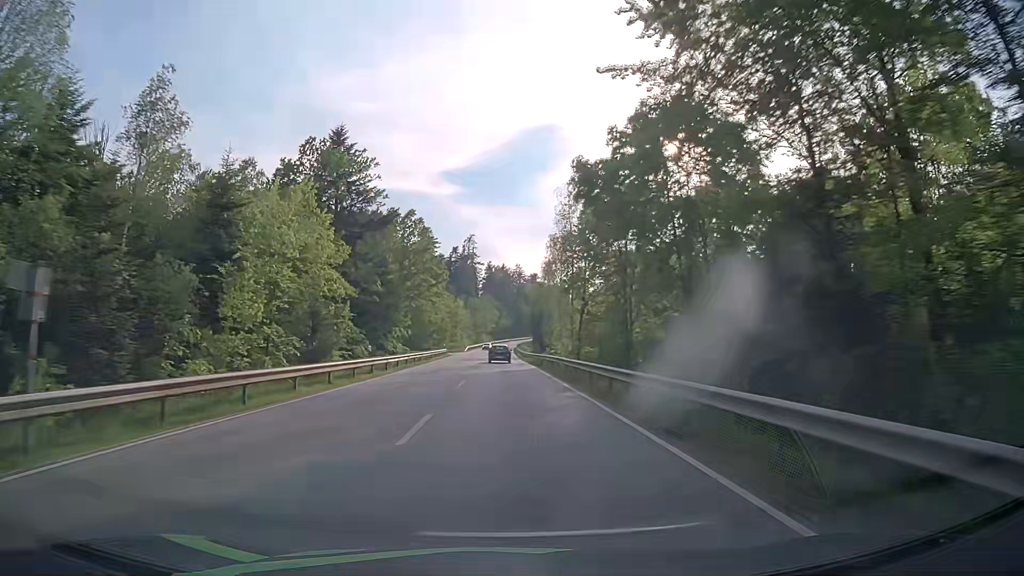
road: secondary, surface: asphalt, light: Day
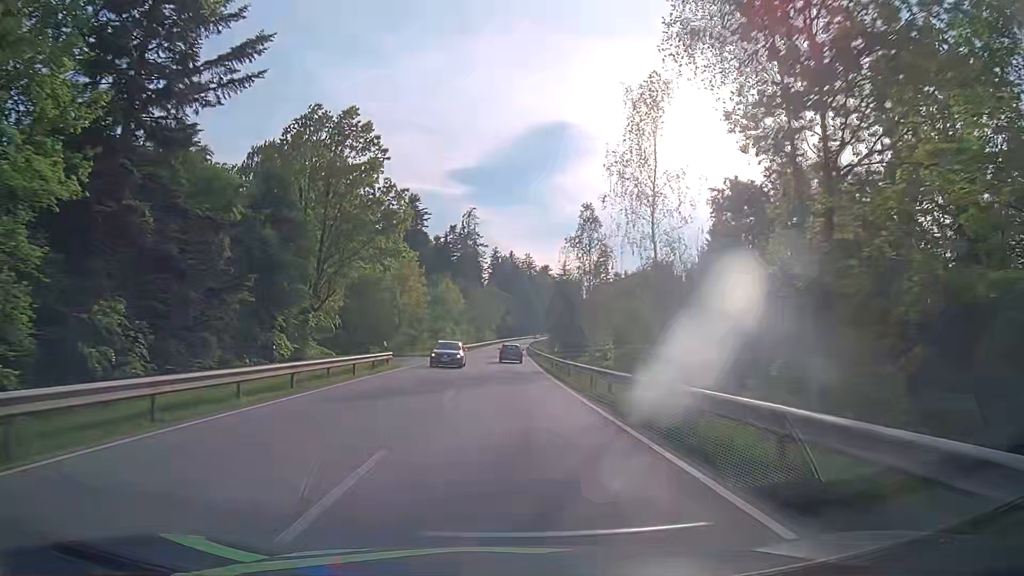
(-0.3, +40.6) m; -1°
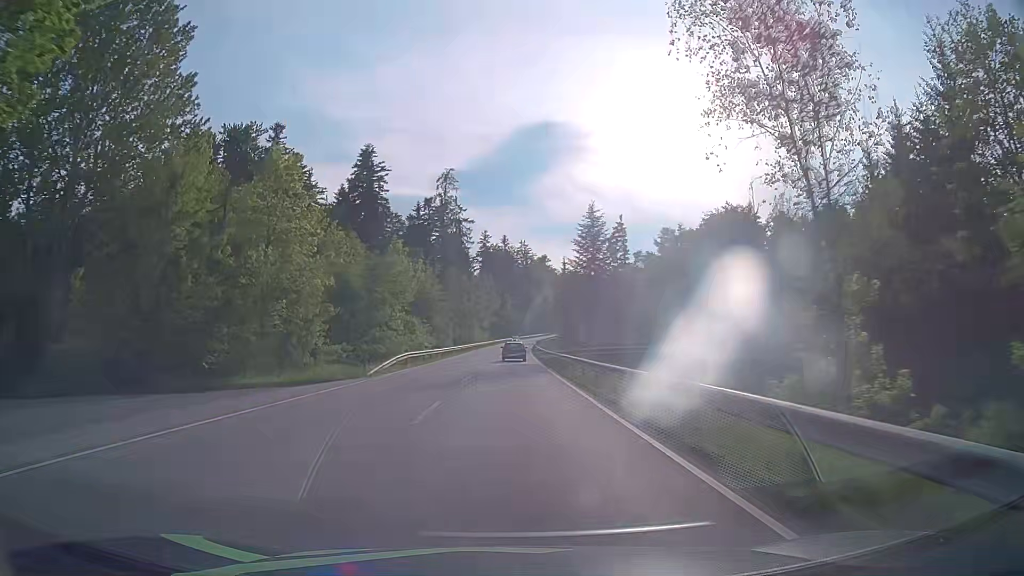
(0.0, +41.0) m; 0°
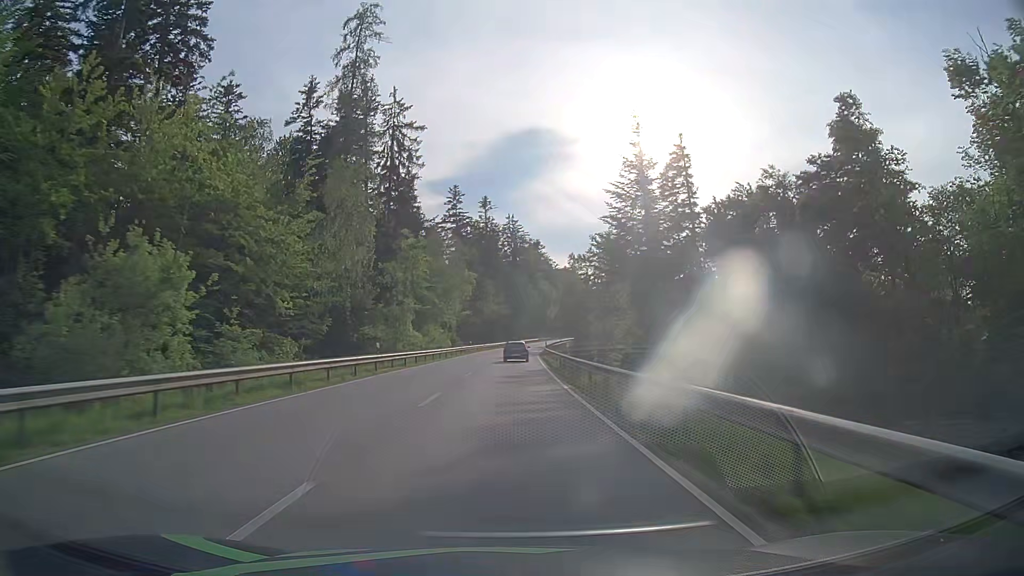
(+0.5, +68.9) m; +1°
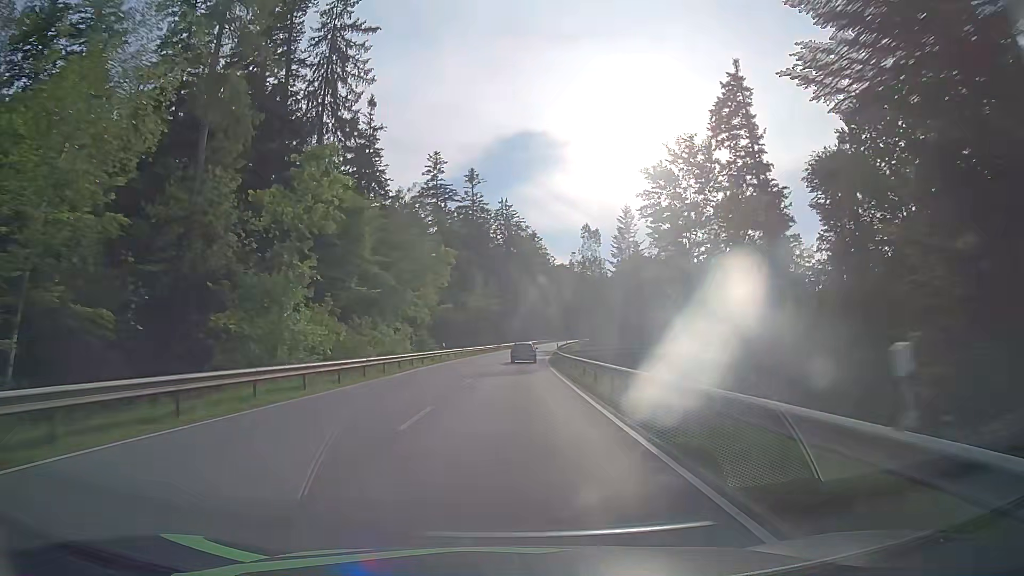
(+0.2, +27.6) m; 0°
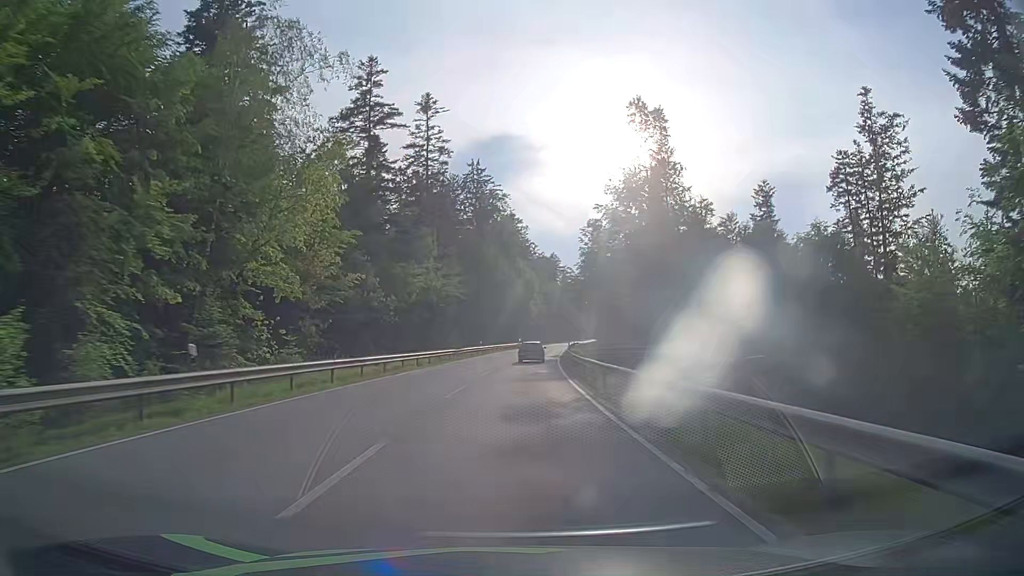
(+0.9, +41.4) m; +2°
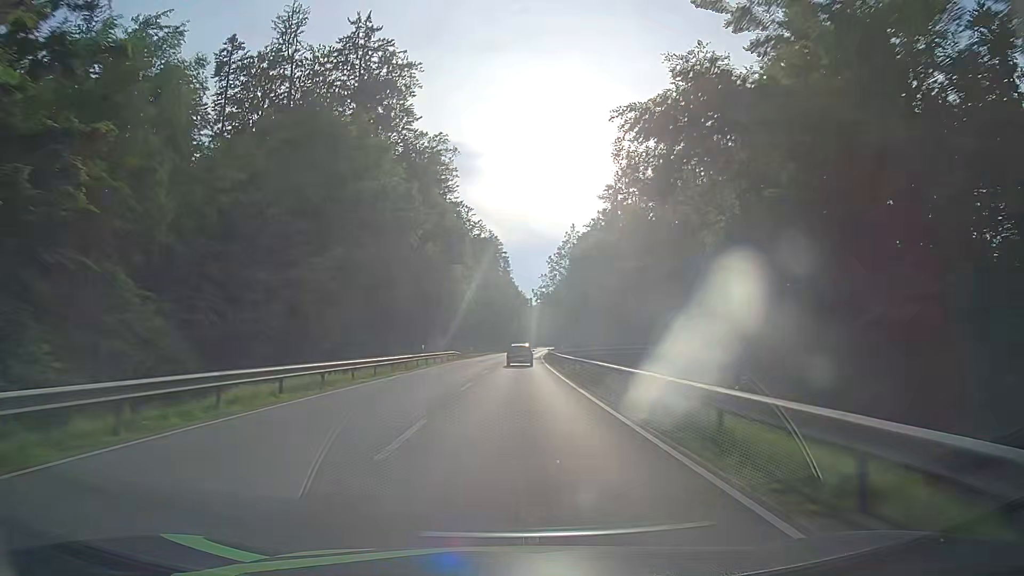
(+3.7, +68.7) m; +6°
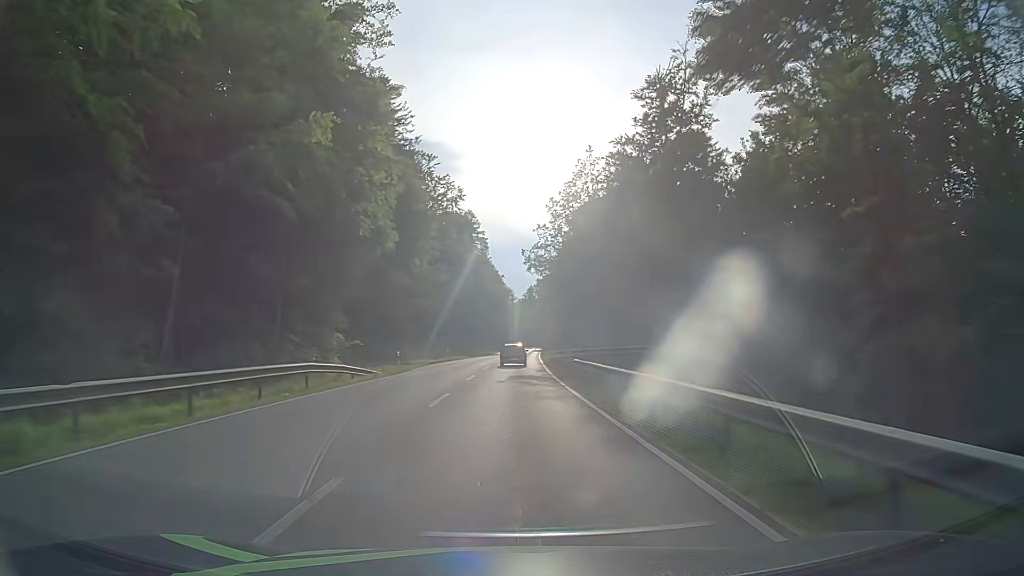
(+0.8, +41.1) m; +2°
(0, +10) (0, +20) (0, +30) (+1, +40) (+1, +50) (+1, +60) (+2, +70) (+2, +80) (+3, +90) (+3, +100) m
